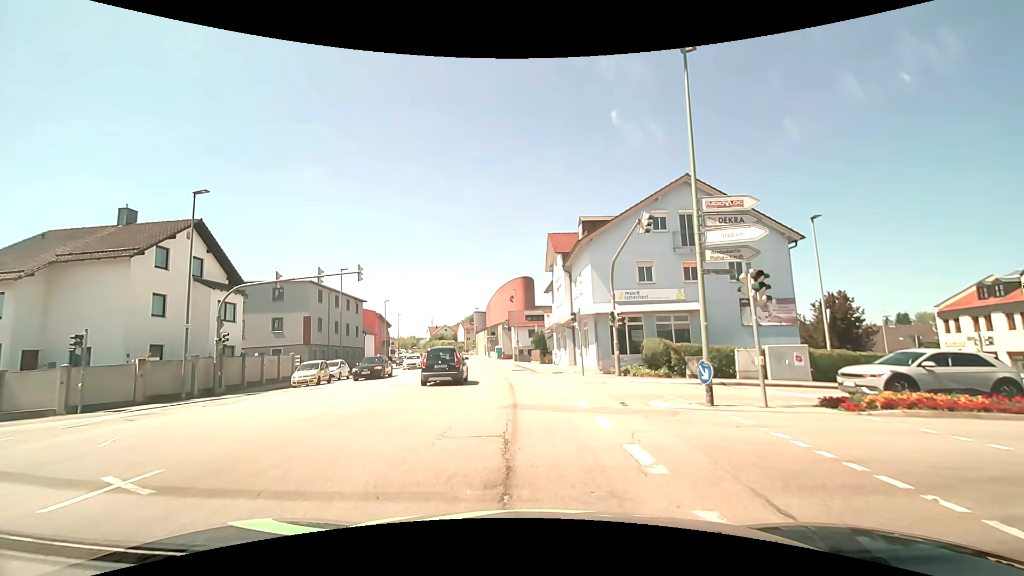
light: Day
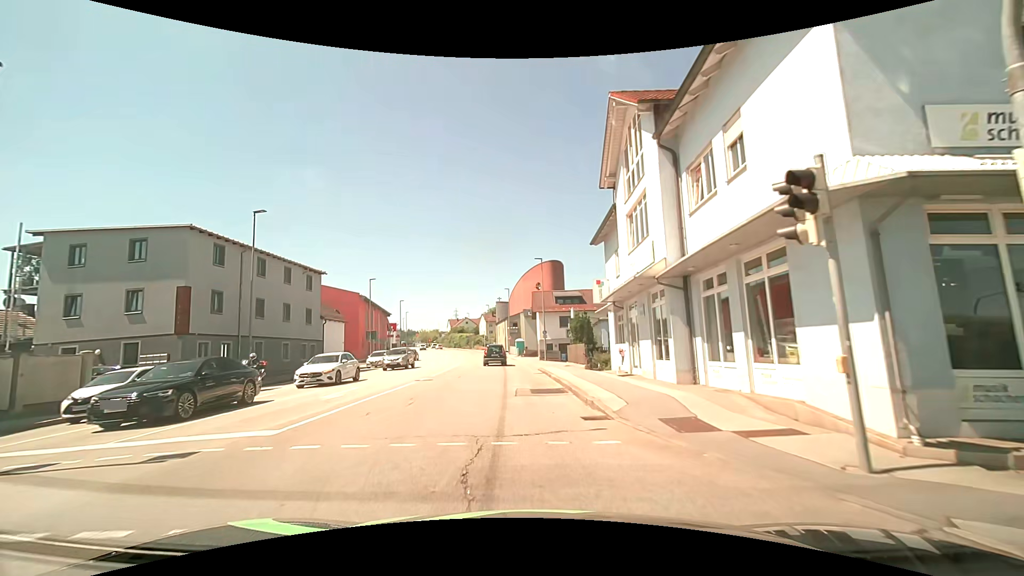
(-0.3, +20.8) m; -3°
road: tertiary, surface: asphalt
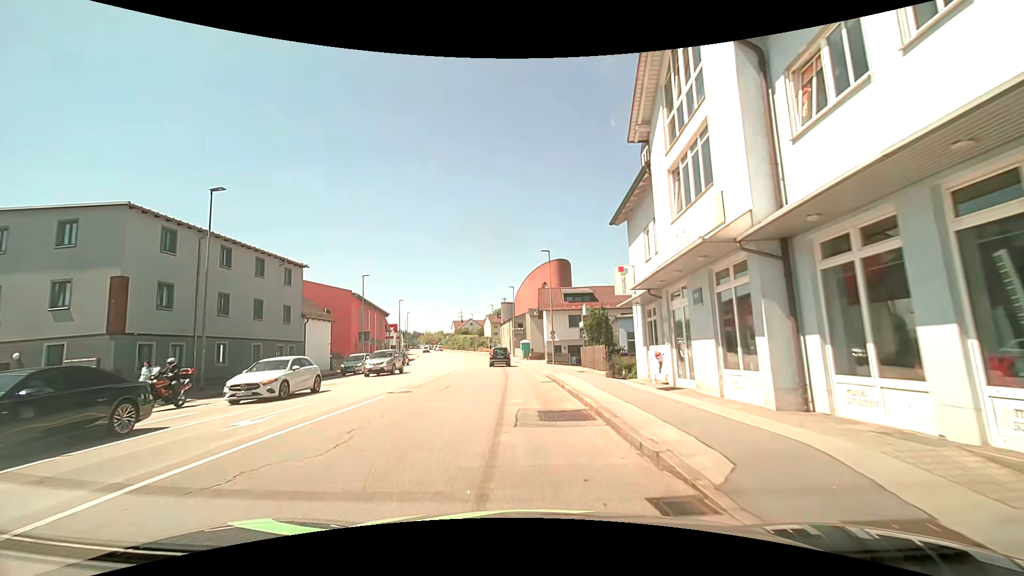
(0.0, +4.9) m; -1°
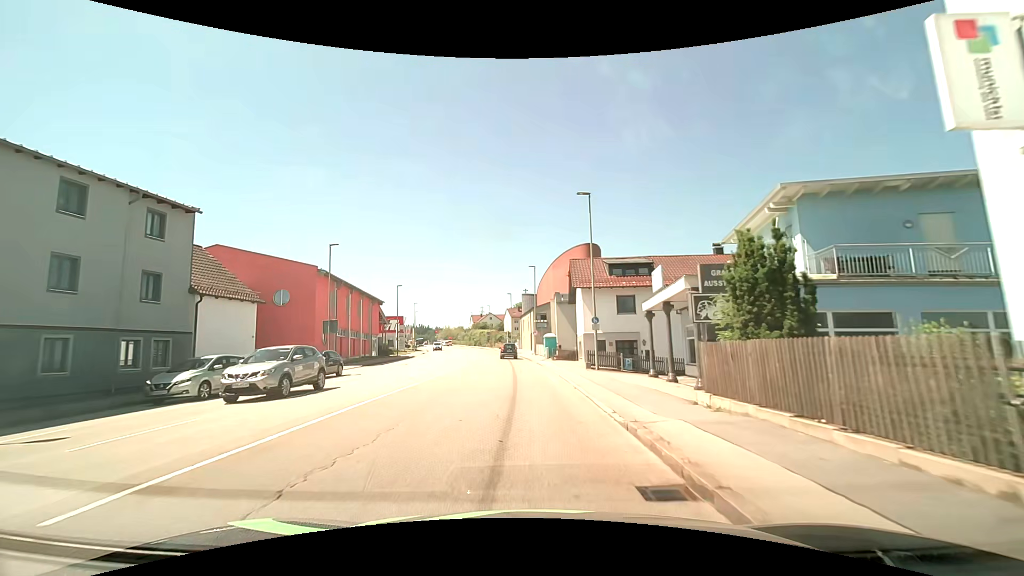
(-0.2, +16.0) m; -2°
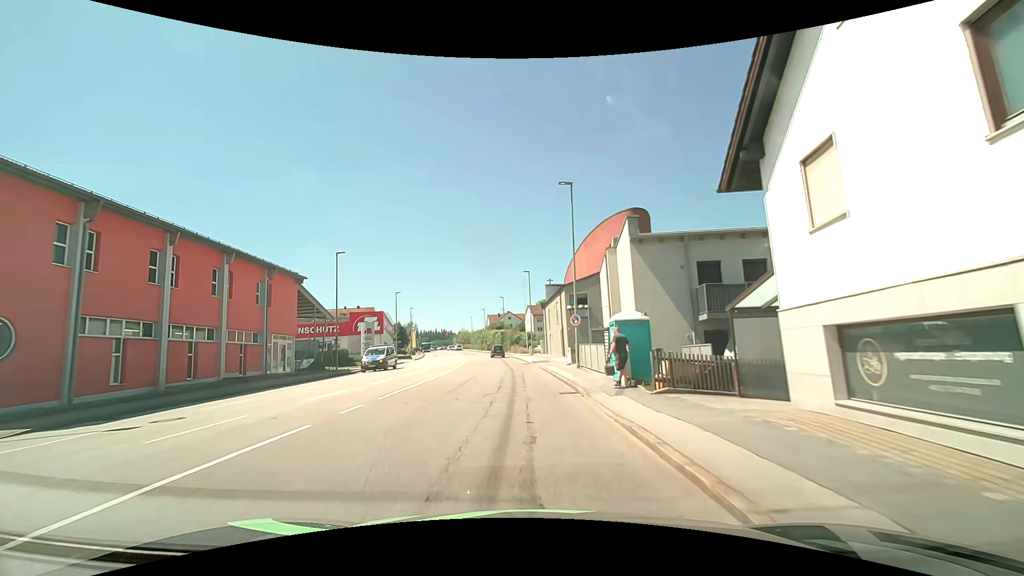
(-0.8, +30.5) m; -3°
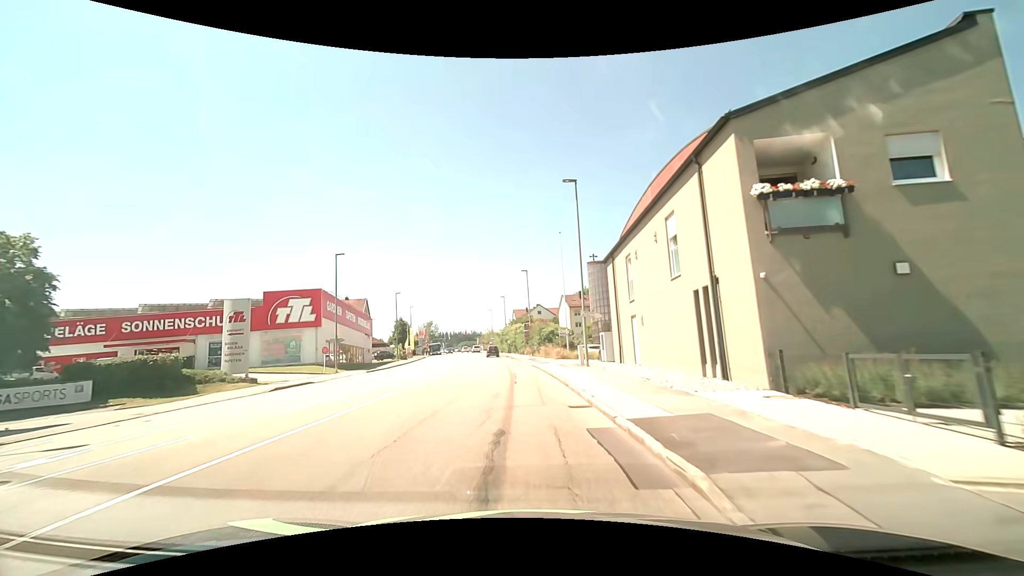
(-1.0, +33.7) m; -4°
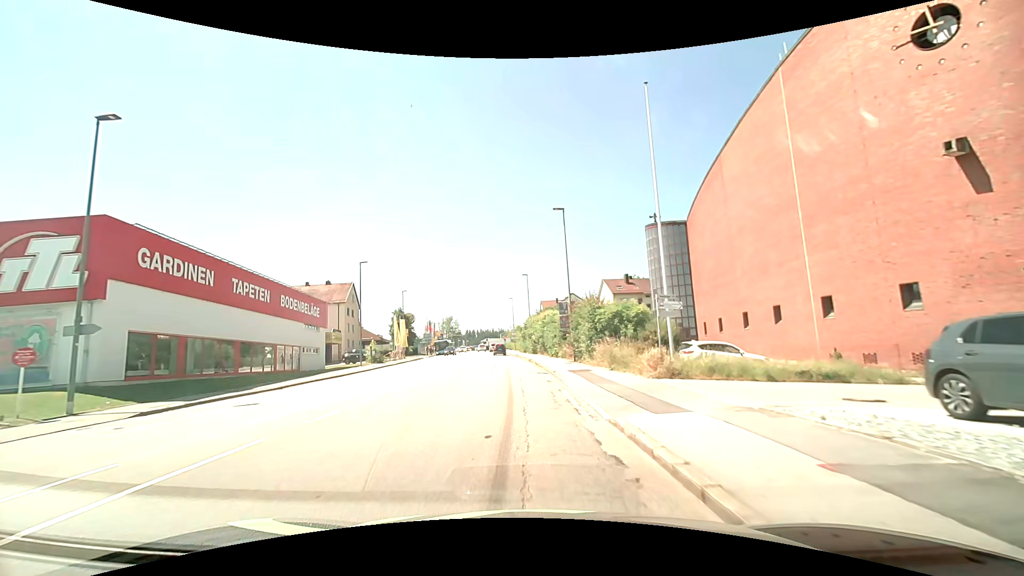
(-0.7, +26.8) m; -2°
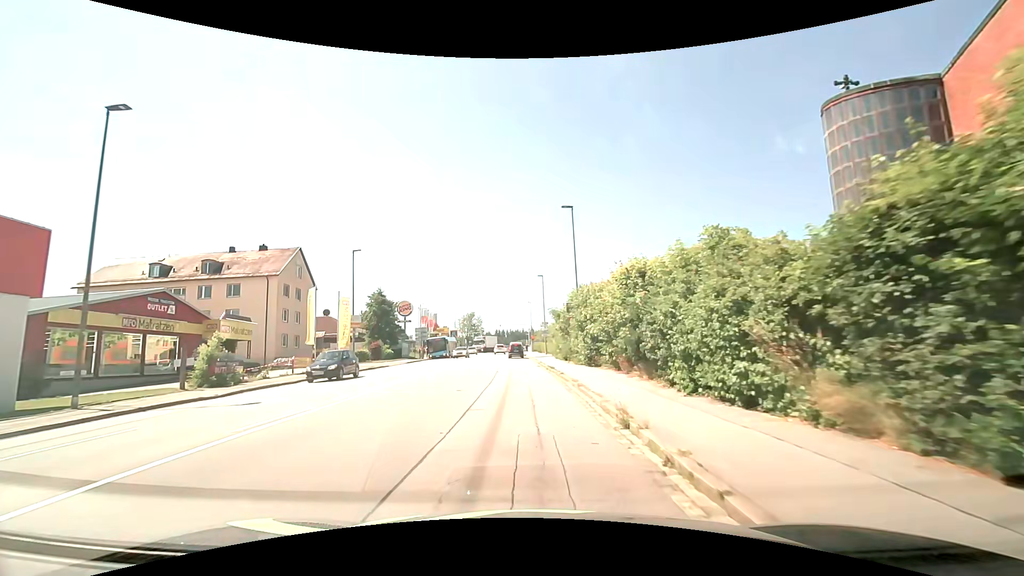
(-1.5, +32.9) m; -5°
(0, +10) (0, +20) (0, +30) (-1, +40) (-1, +50) (-1, +60) (-1, +70) (-2, +80) (-2, +90) (-2, +100) m
